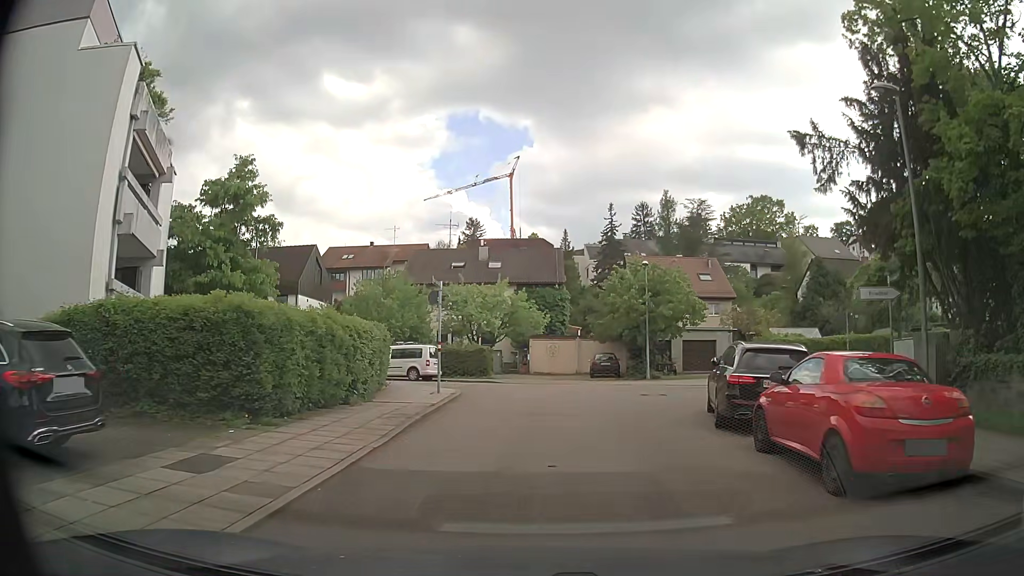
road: residential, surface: asphalt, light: Day
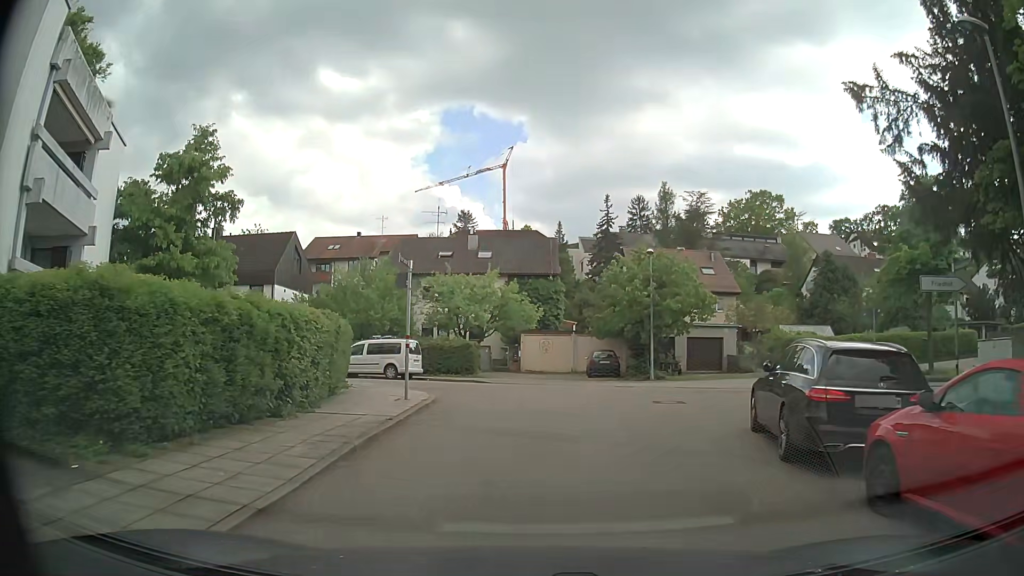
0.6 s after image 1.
(0.0, +3.5) m; 0°
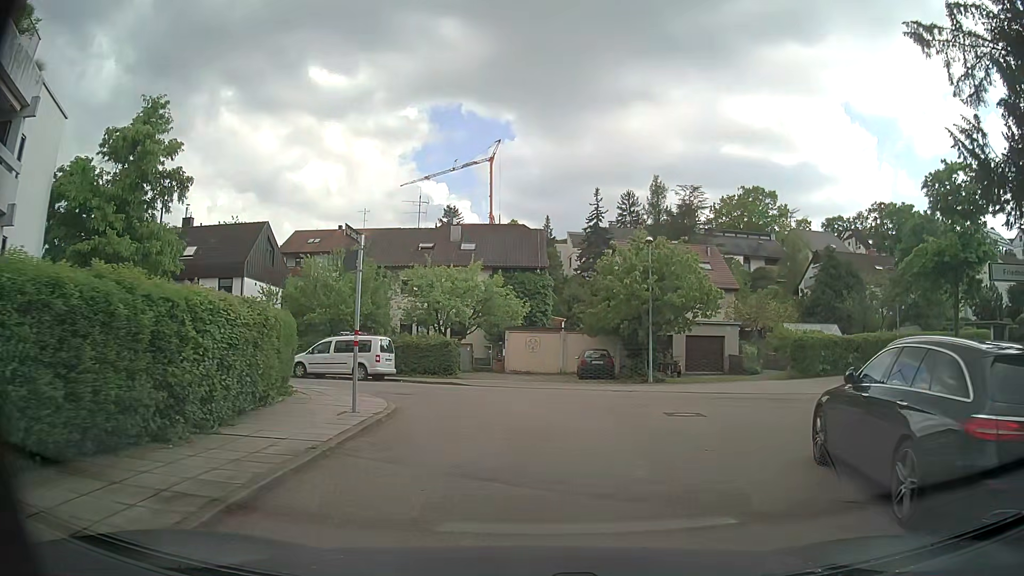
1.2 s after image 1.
(+0.1, +3.1) m; +1°
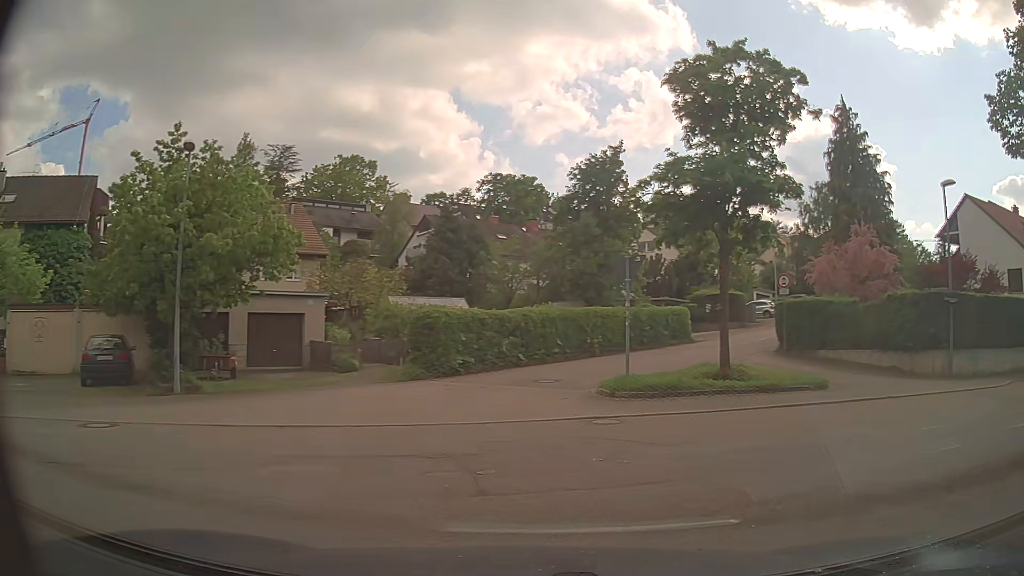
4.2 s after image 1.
(+2.6, +12.0) m; +36°
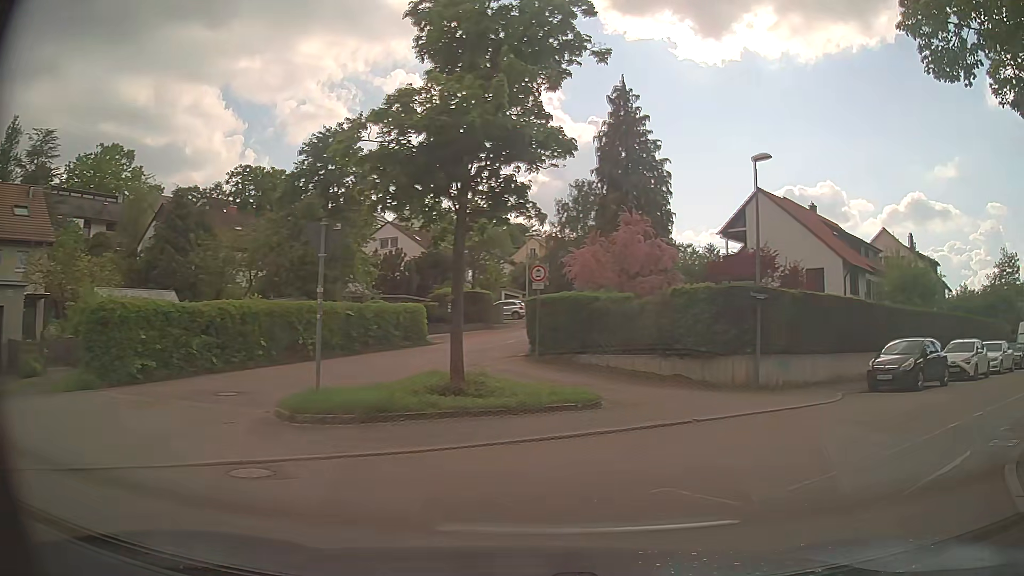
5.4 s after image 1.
(+0.8, +4.4) m; +23°
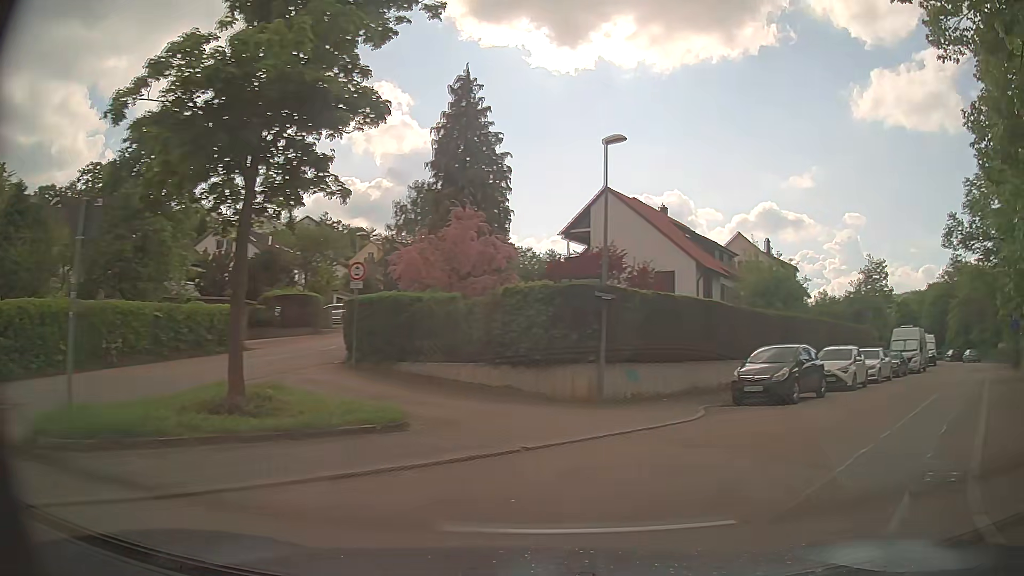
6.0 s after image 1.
(+0.2, +2.5) m; +12°
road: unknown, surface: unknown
